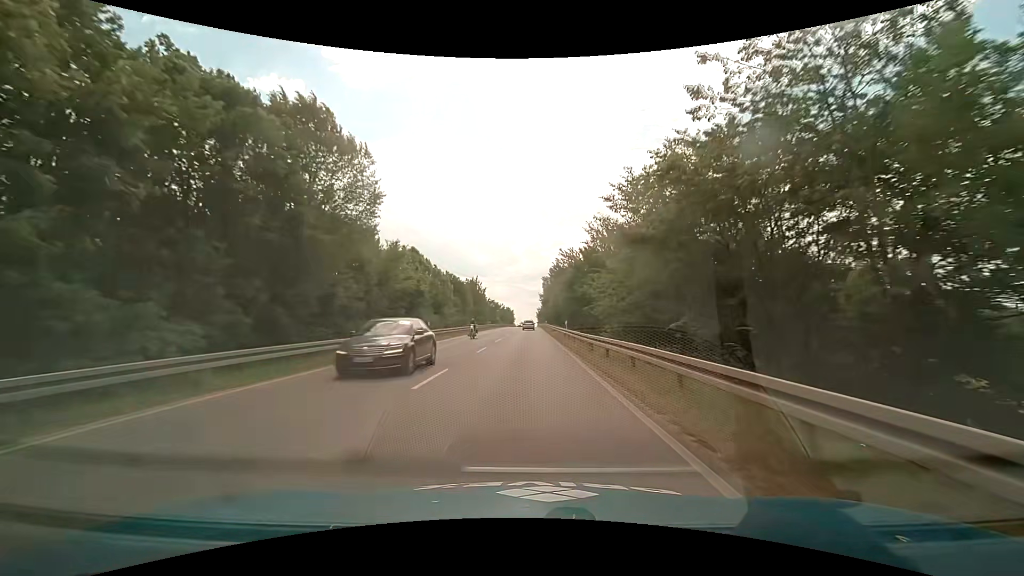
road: primary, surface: asphalt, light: Day
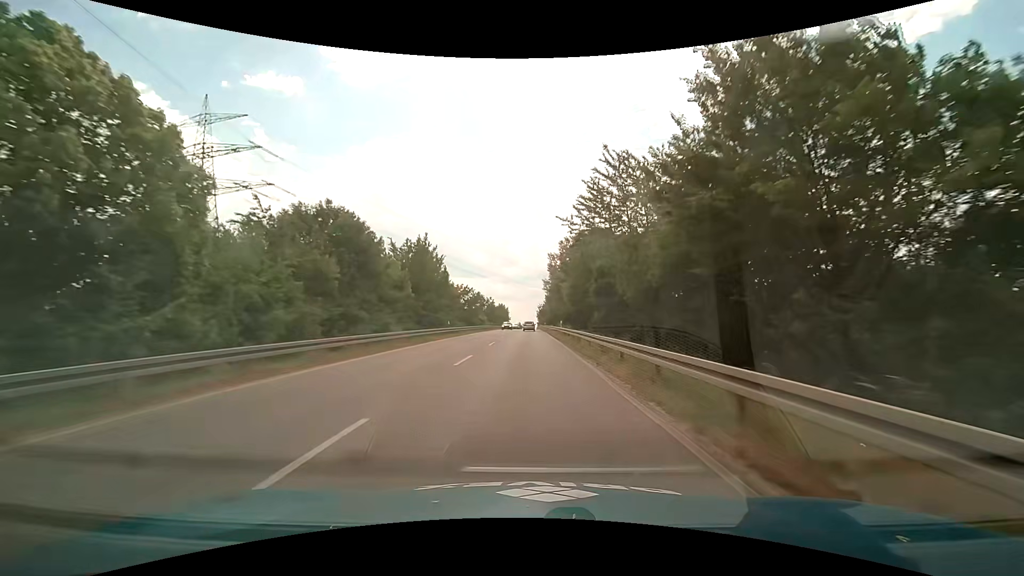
(+0.2, +42.6) m; 0°
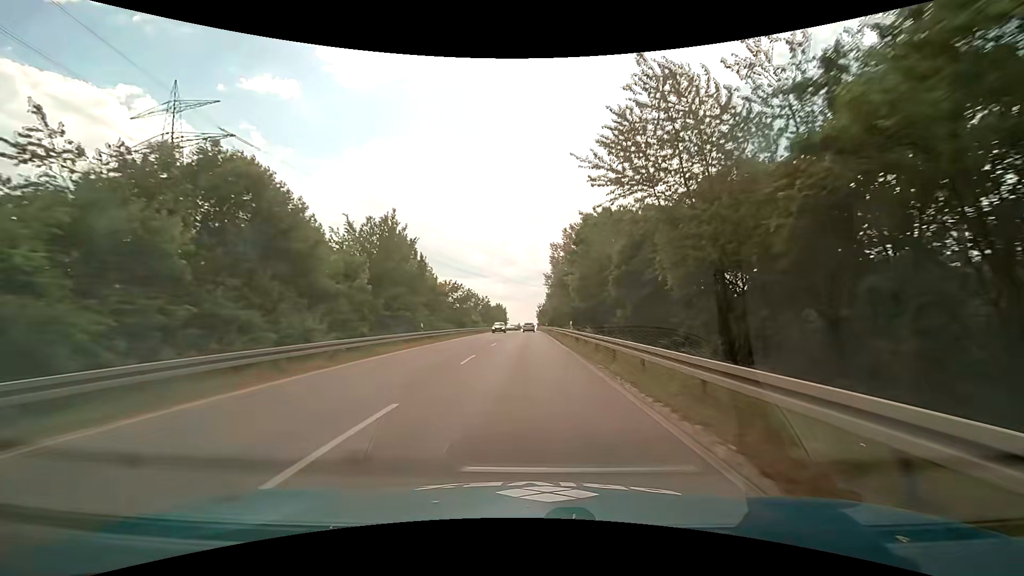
(0.0, +10.6) m; 0°
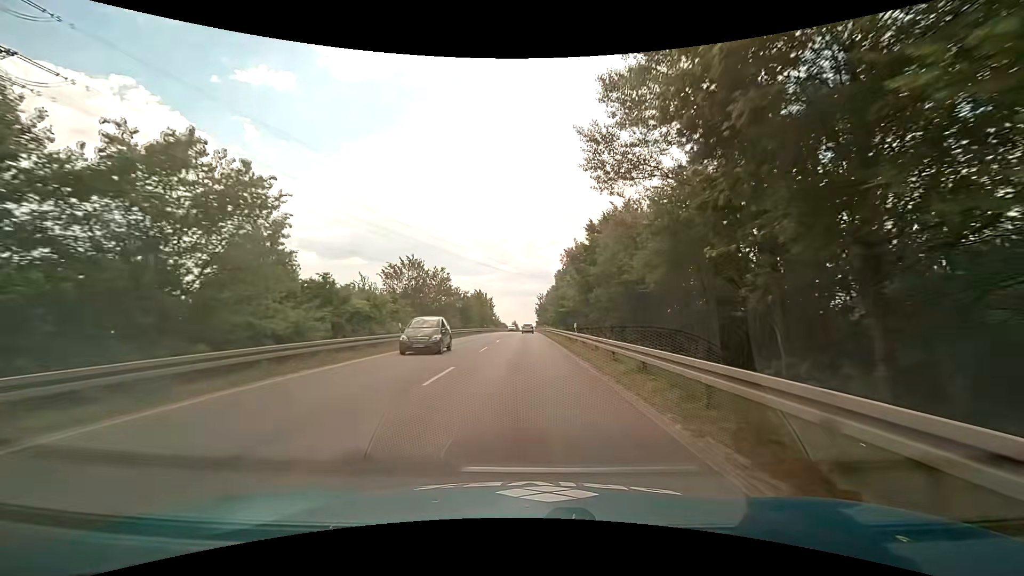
(-0.1, +52.4) m; 0°
(0, +10) (0, +20) (0, +30) (0, +40) (0, +50) (0, +60) (0, +70) (0, +80) (0, +90) (0, +100) m
